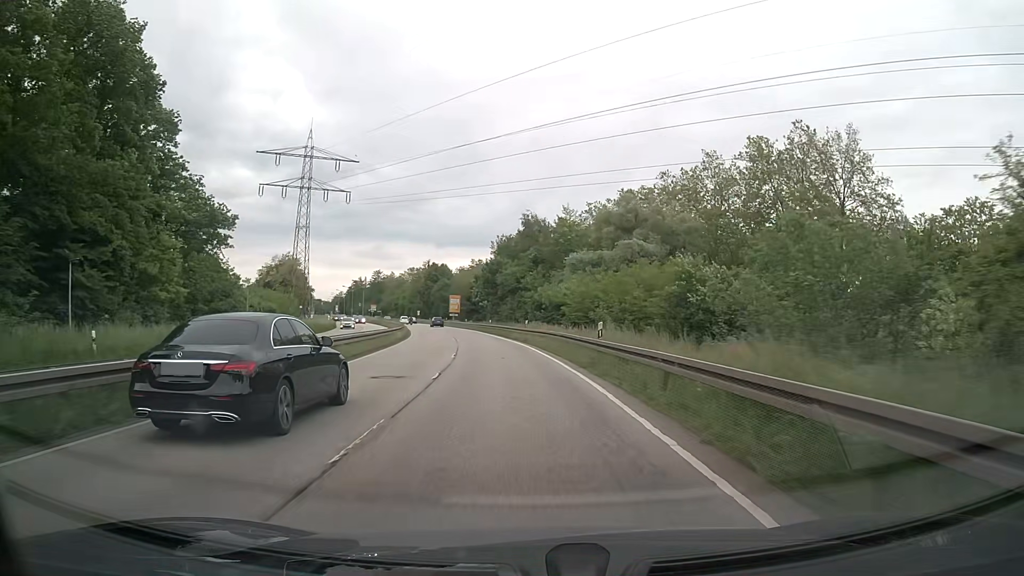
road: primary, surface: asphalt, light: Day
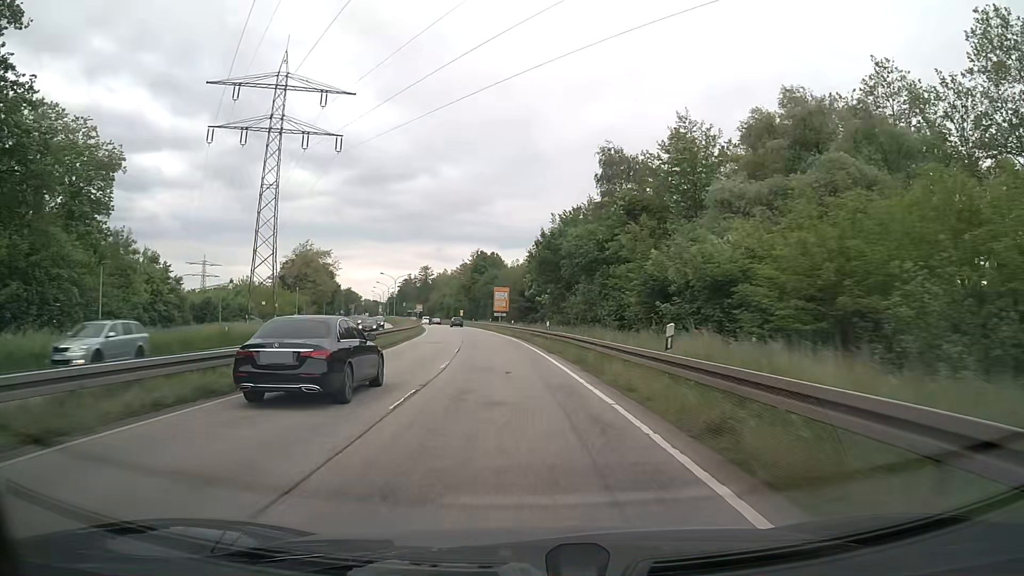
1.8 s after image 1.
(-1.4, +32.3) m; -5°
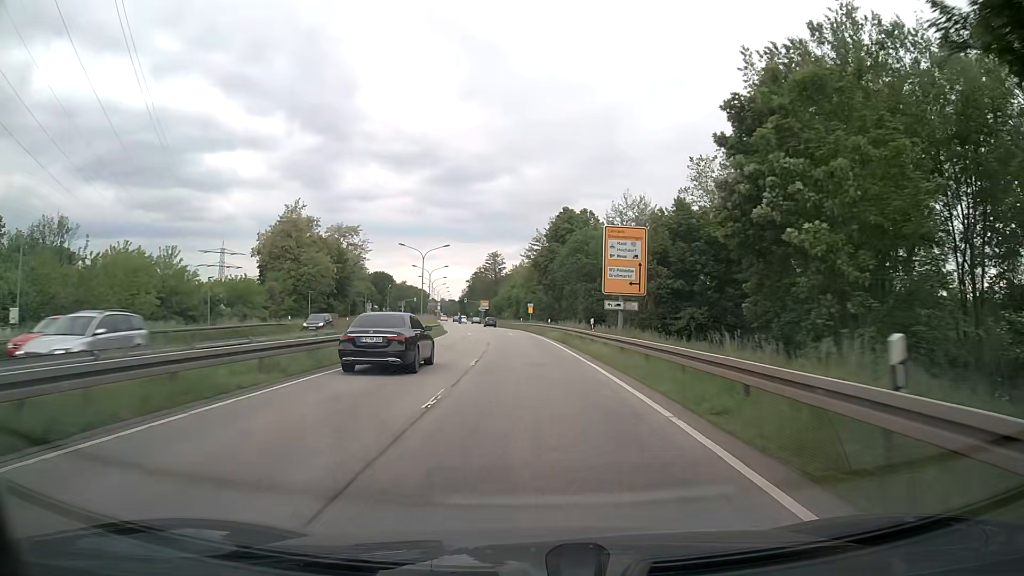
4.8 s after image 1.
(-4.1, +54.5) m; -7°
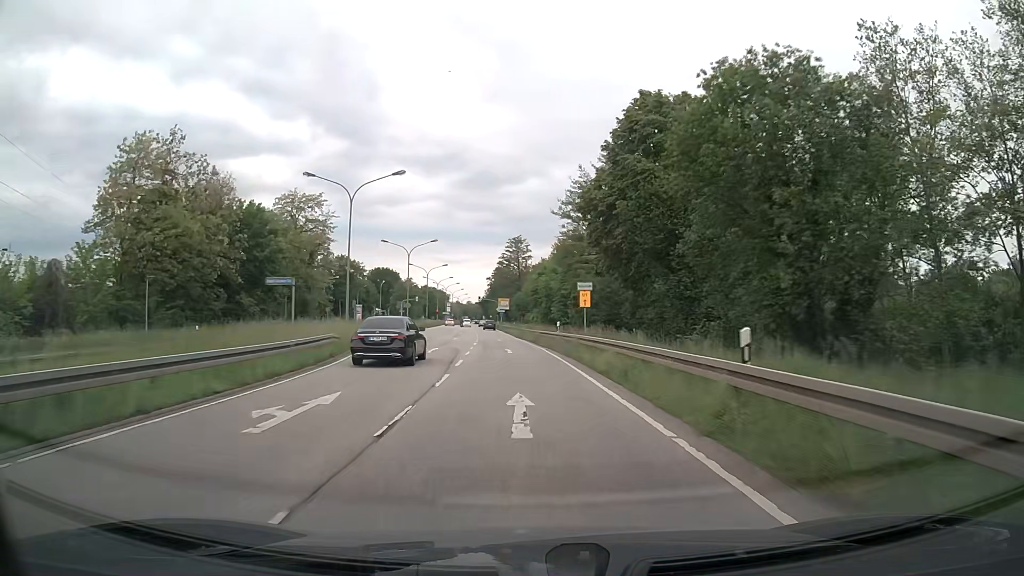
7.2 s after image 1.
(-1.0, +44.5) m; -2°
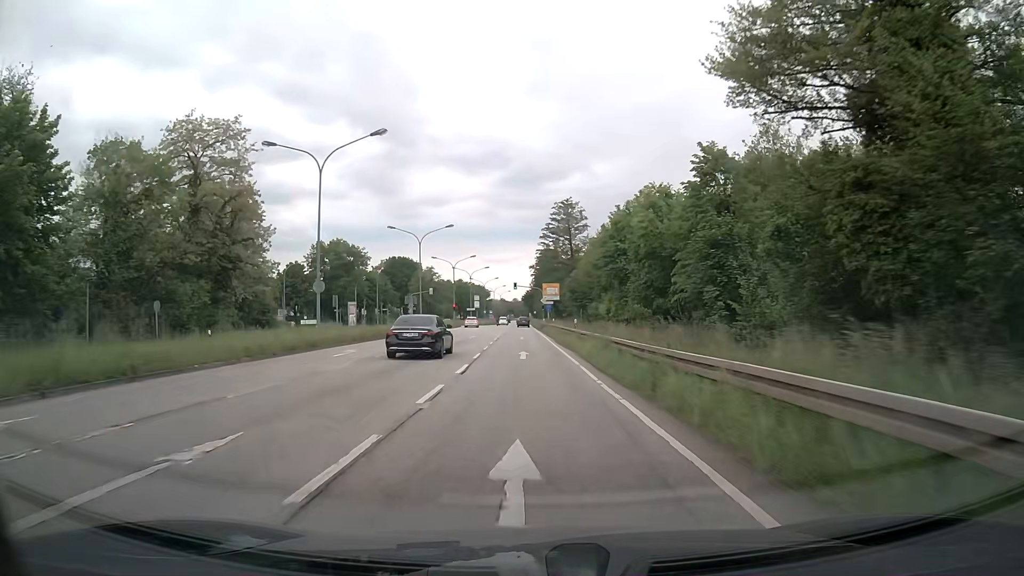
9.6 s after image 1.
(-1.8, +45.1) m; -4°
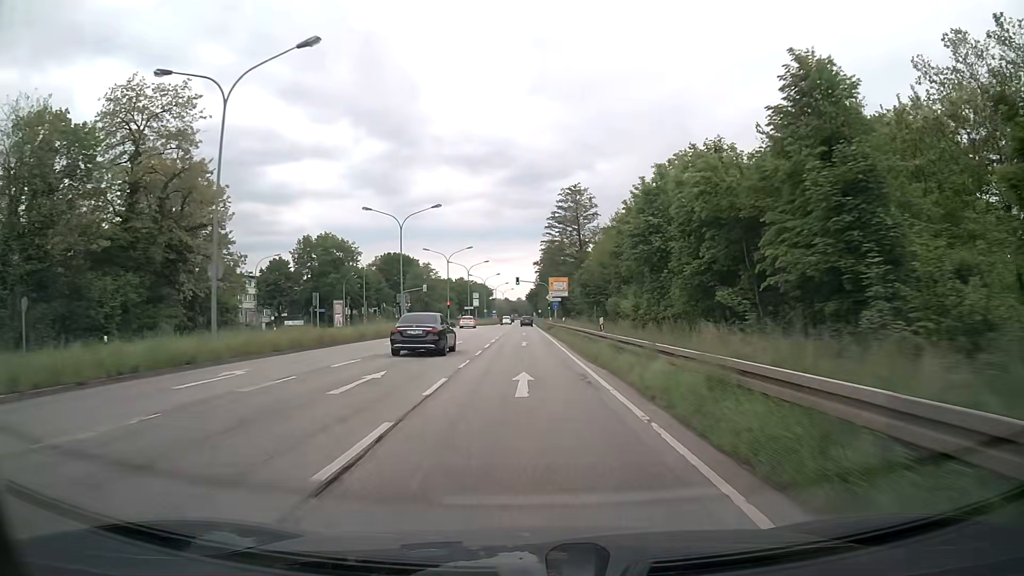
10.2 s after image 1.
(0.0, +11.4) m; 0°
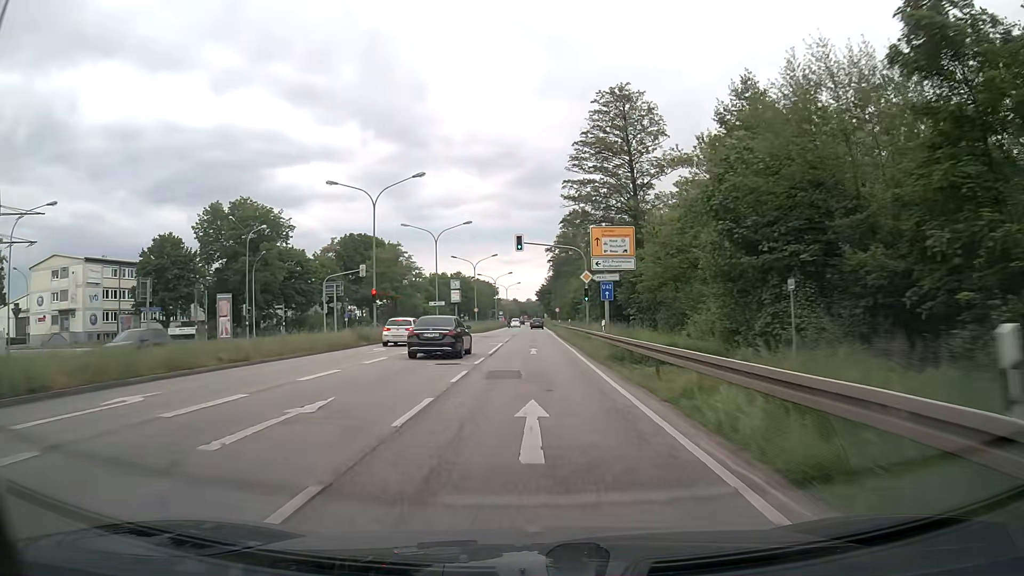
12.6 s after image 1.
(-0.8, +45.2) m; -1°
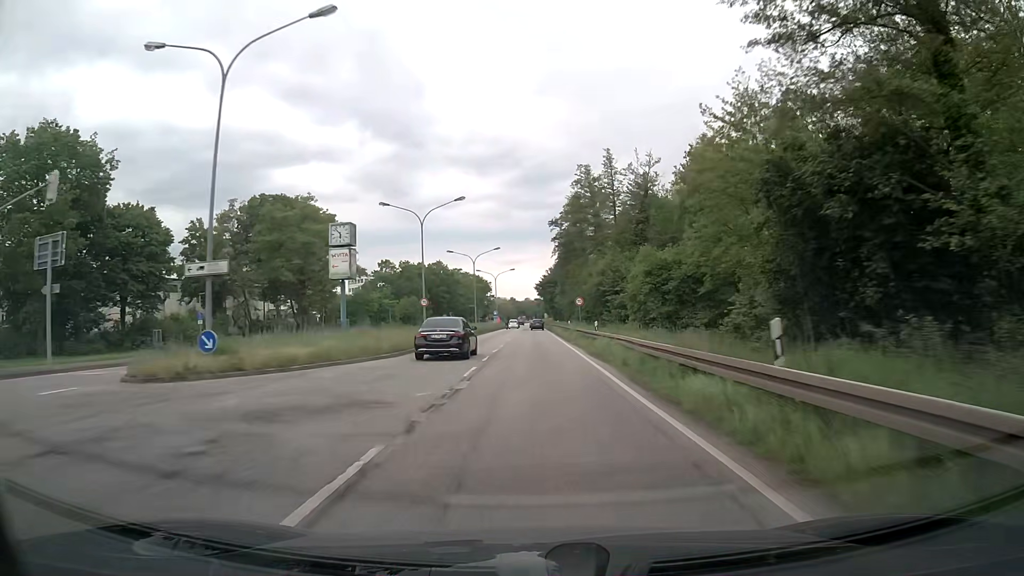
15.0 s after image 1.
(+0.1, +43.6) m; 0°
(0, +10) (0, +20) (0, +30) (0, +40) (0, +50) (0, +60) (0, +70) (0, +80) (0, +90) (+1, +100) m
